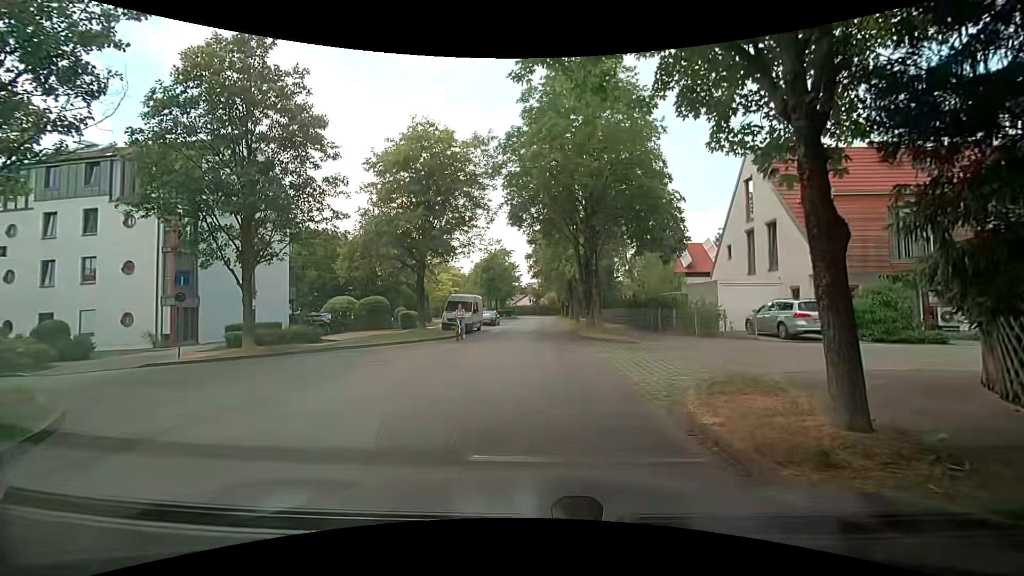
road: residential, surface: asphalt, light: Day
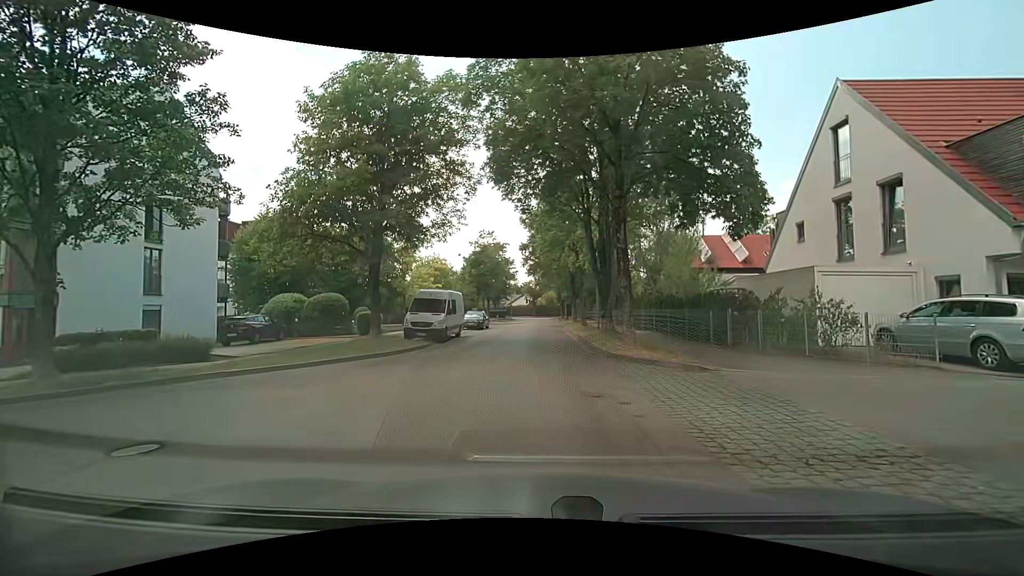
(-0.1, +8.4) m; 0°
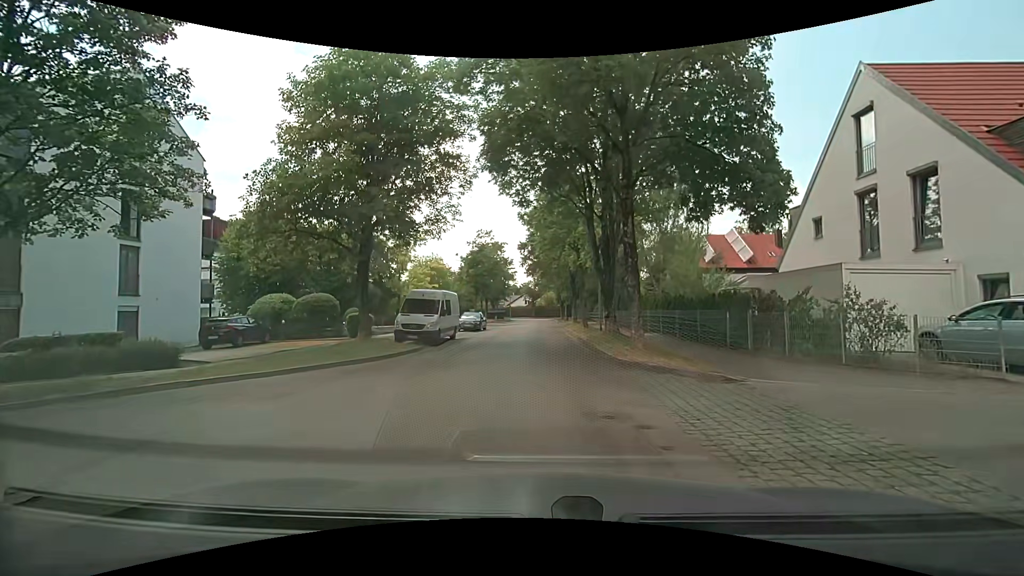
(0.0, +1.5) m; -1°
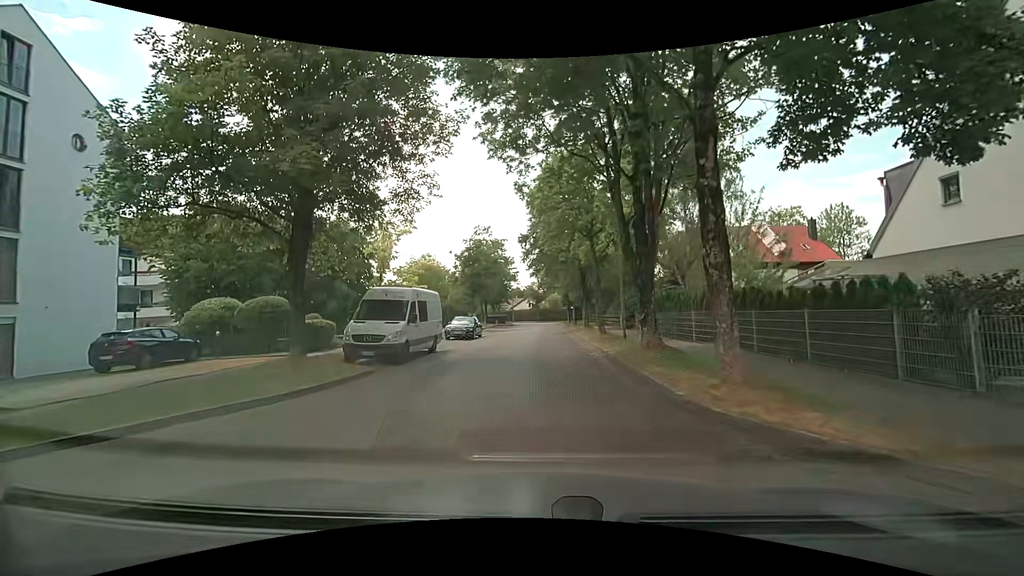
(+0.1, +6.5) m; +1°
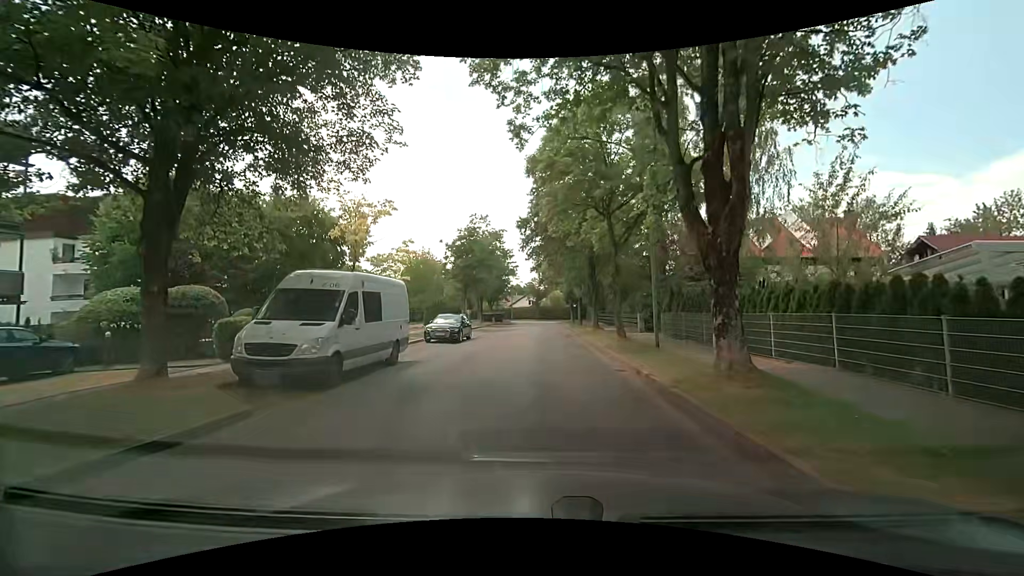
(0.0, +5.9) m; -1°
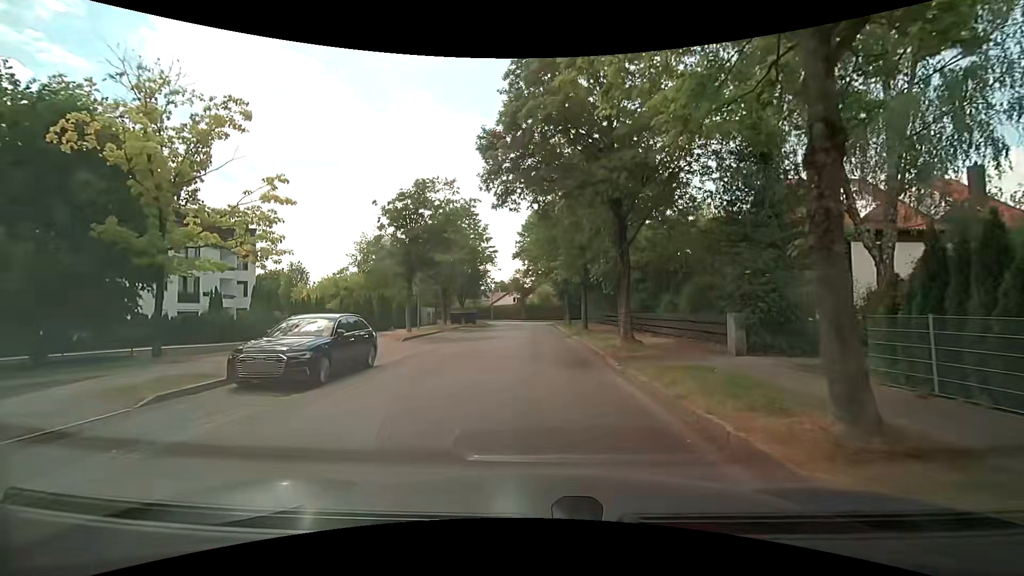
(+0.3, +15.6) m; +1°
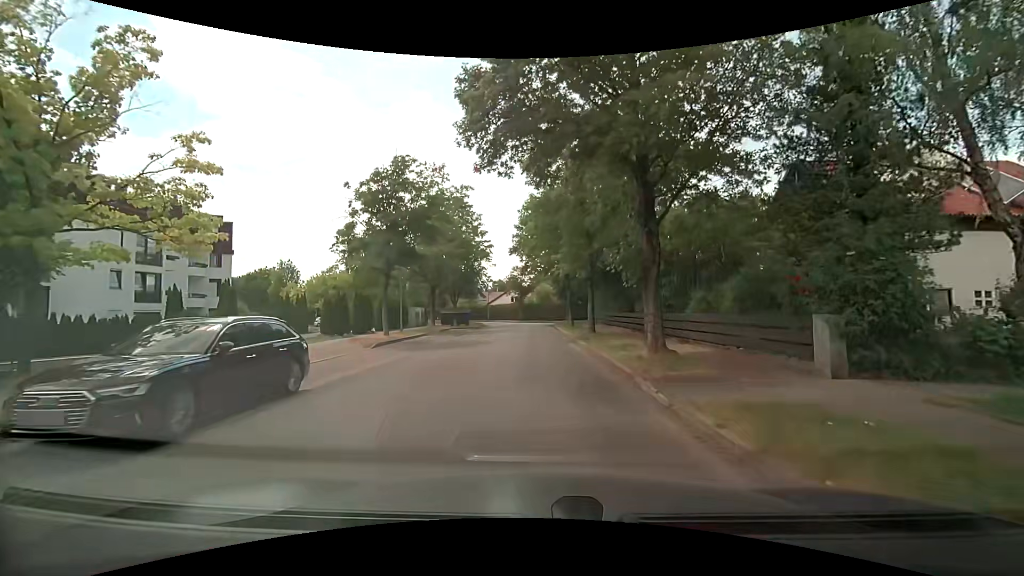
(0.0, +4.3) m; +1°
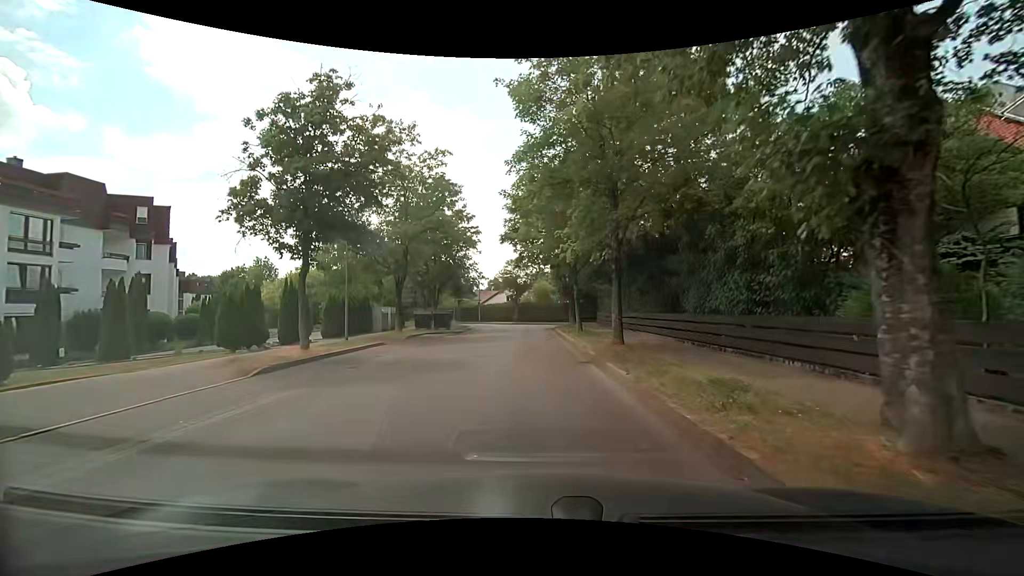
(0.0, +8.7) m; 0°
